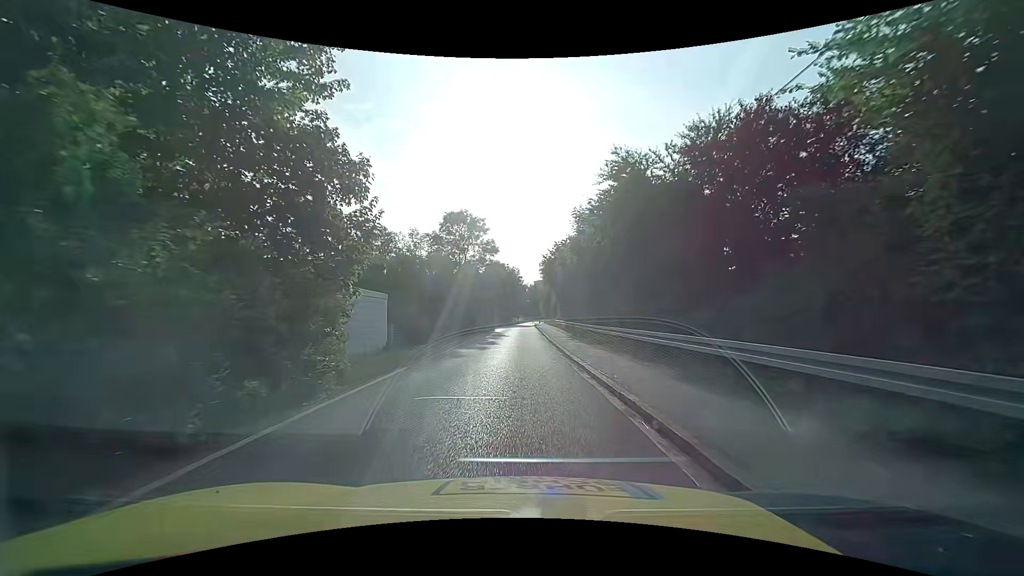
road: unclassified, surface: asphalt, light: Day
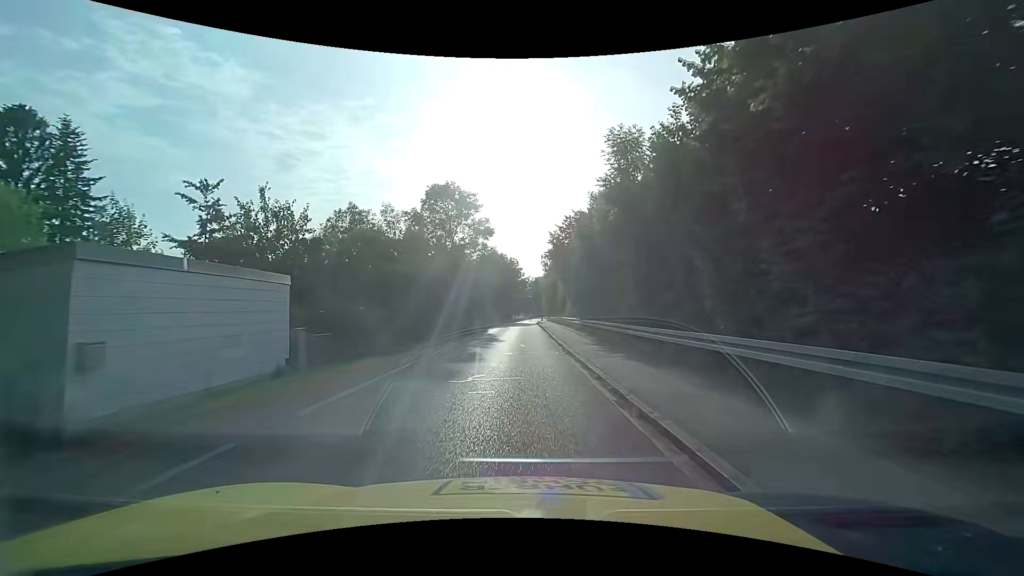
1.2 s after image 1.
(-0.1, +10.6) m; -1°
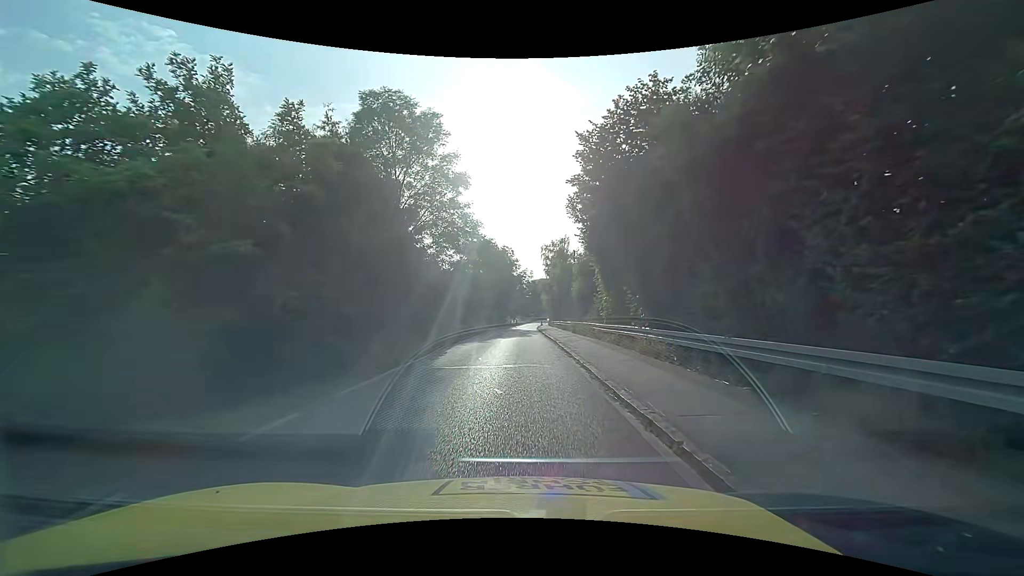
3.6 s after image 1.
(0.0, +19.2) m; 0°
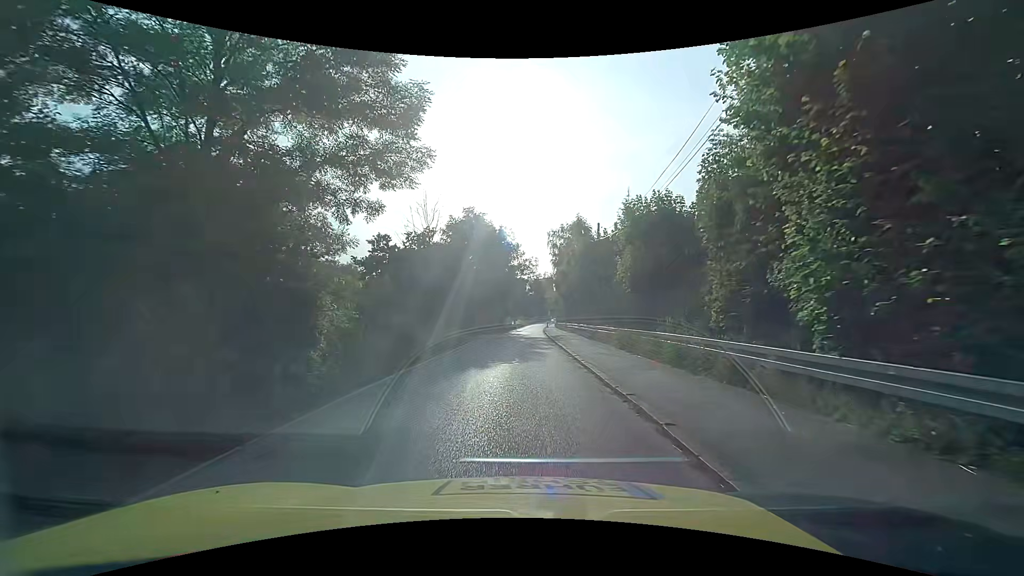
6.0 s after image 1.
(+0.3, +16.2) m; +1°
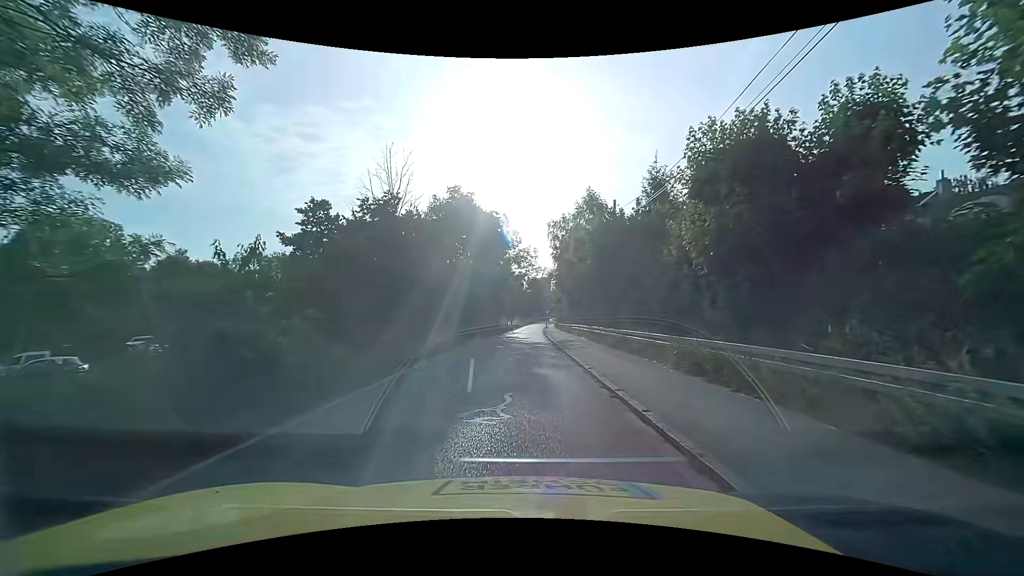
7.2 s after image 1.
(0.0, +7.7) m; 0°
(0, +10) (0, +20) (0, +30) (0, +40) (0, +50) (+1, +60) (+1, +70) (+2, +80) (+2, +90) (+3, +100) m
